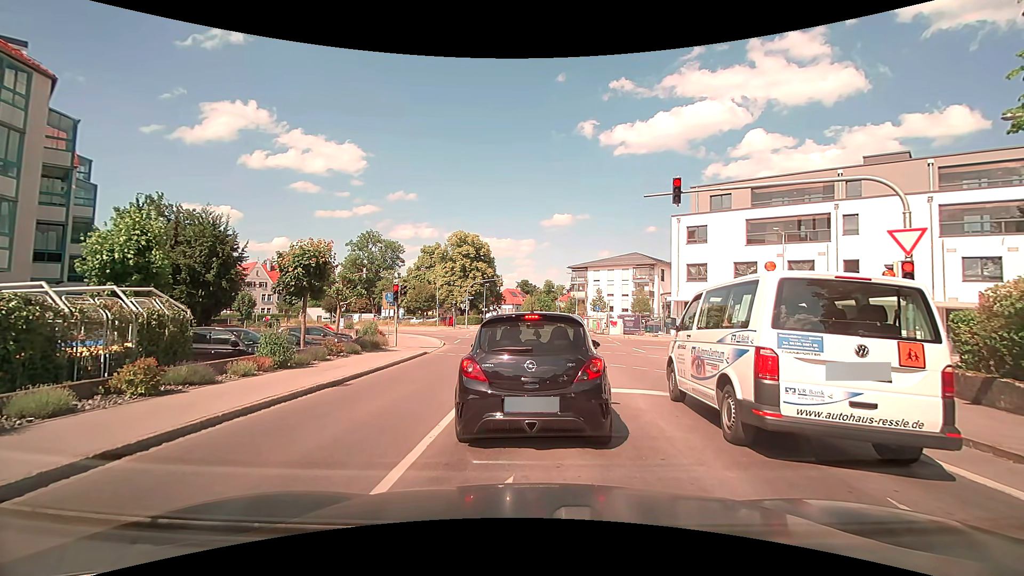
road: tertiary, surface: asphalt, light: Day
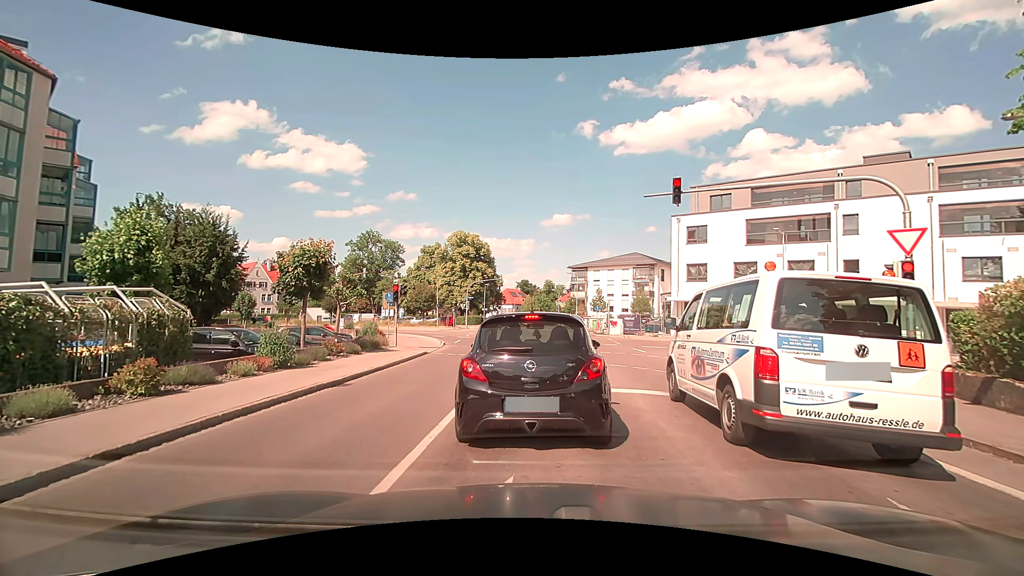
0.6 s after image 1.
(0.0, 0.0) m; 0°
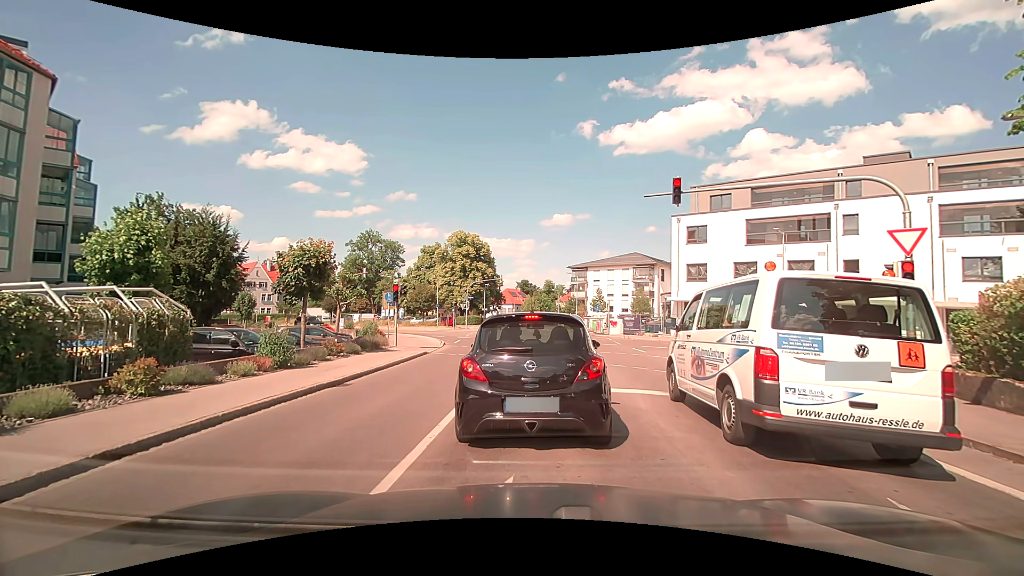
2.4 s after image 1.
(0.0, 0.0) m; 0°
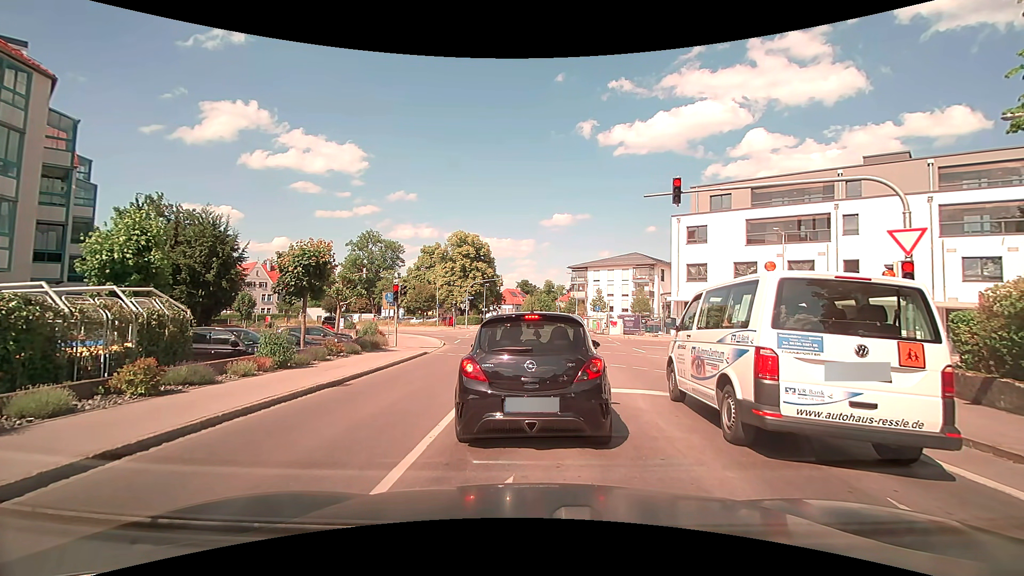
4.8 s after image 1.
(0.0, 0.0) m; 0°
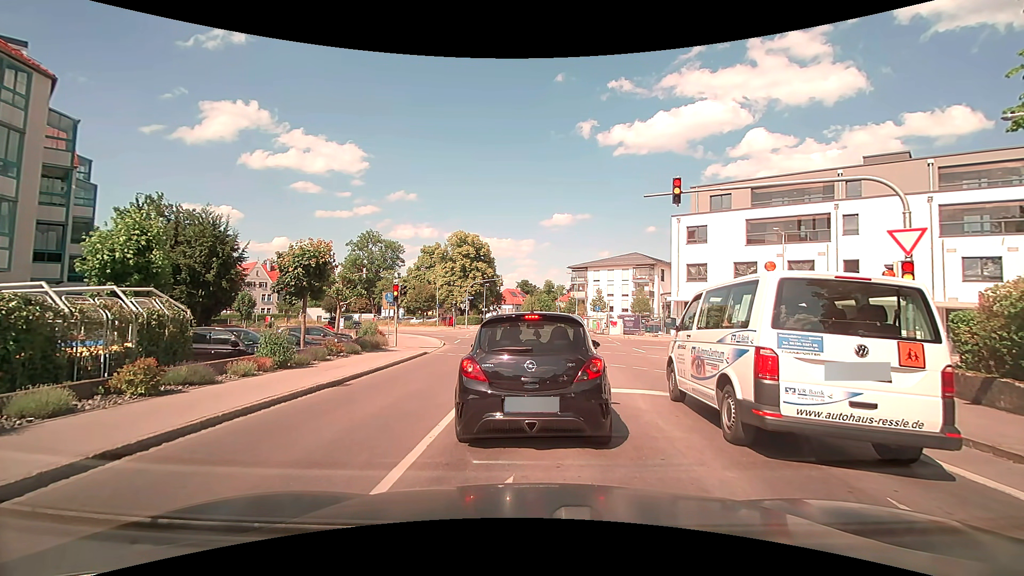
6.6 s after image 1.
(0.0, 0.0) m; 0°
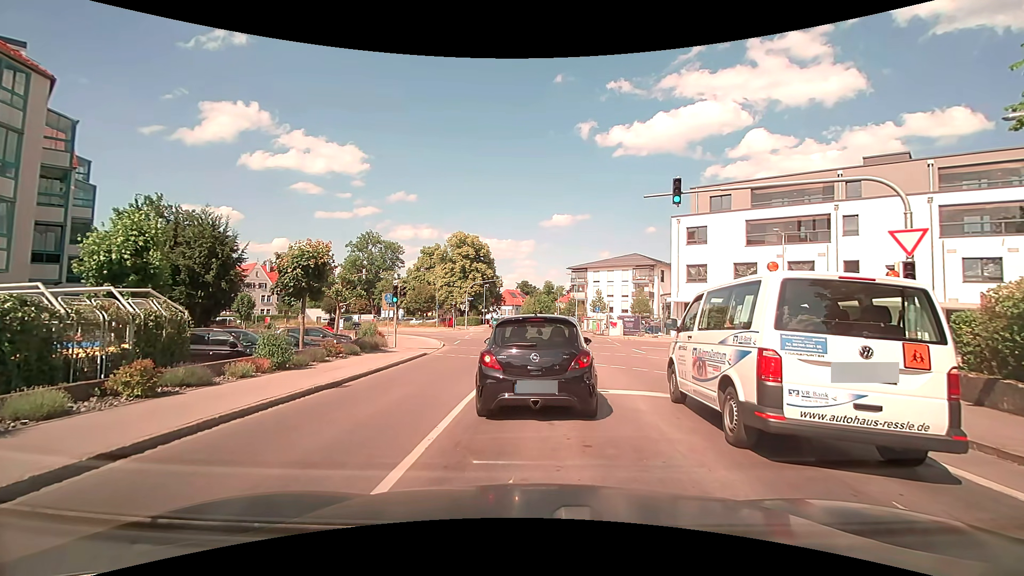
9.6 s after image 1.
(0.0, 0.0) m; 0°
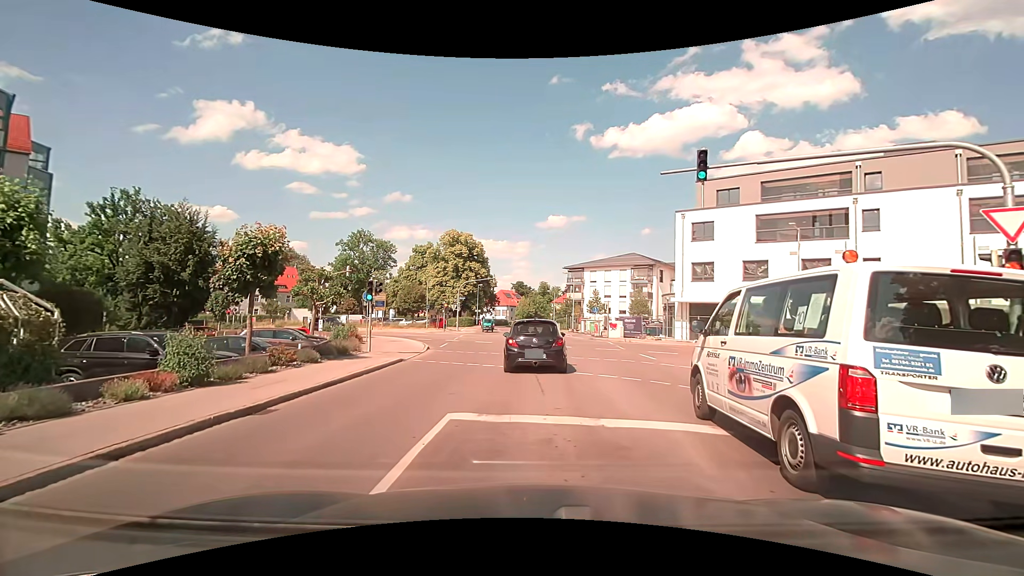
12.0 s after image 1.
(+0.1, +3.2) m; +2°
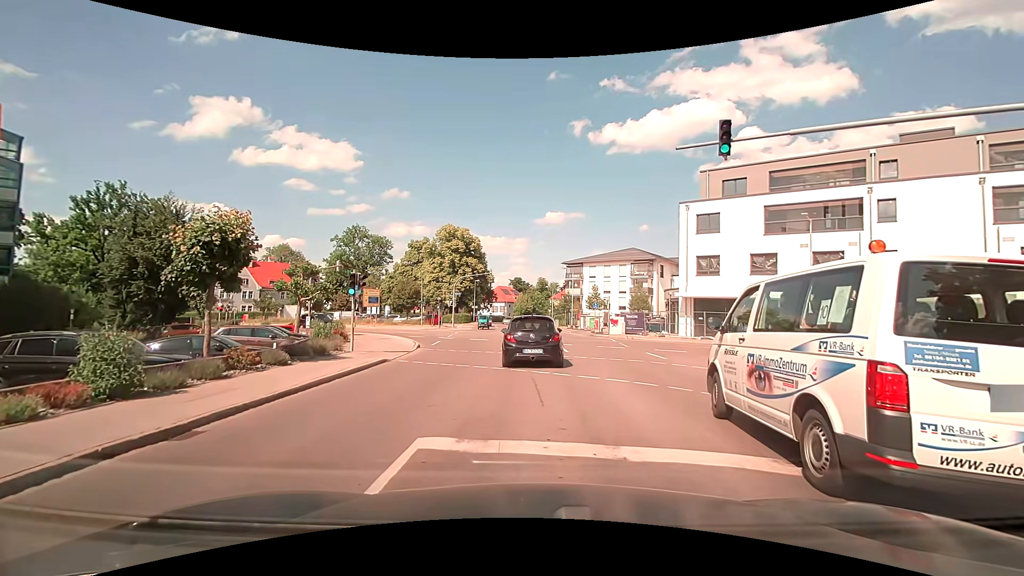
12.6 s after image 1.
(0.0, +1.8) m; +1°
(0, +10) (0, +20) (0, +30) (-4, +39) (-11, +46) (-19, +52) (-27, +58) (-35, +65) (-42, +71) (-50, +77) m
